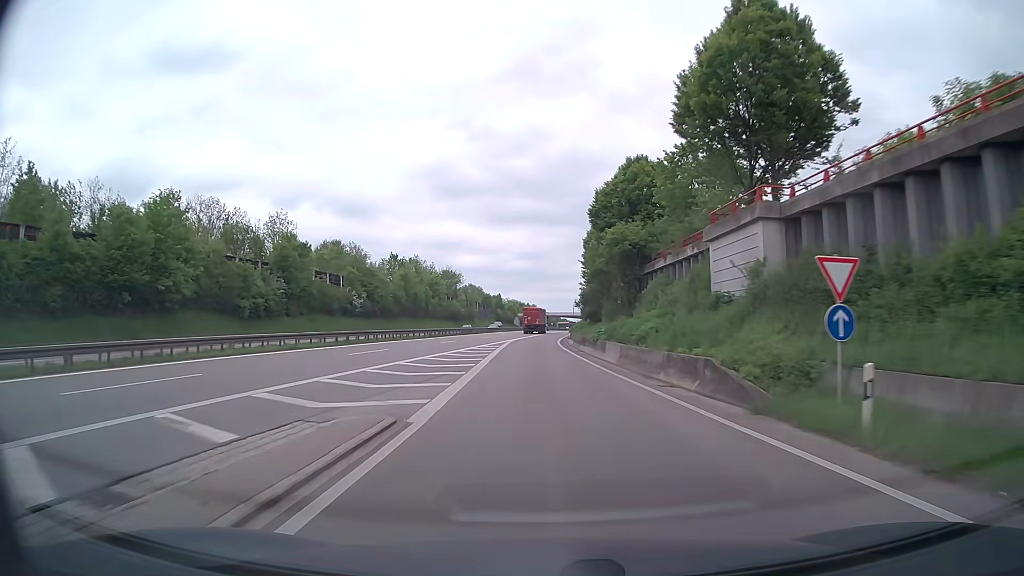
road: trunk_link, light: Day
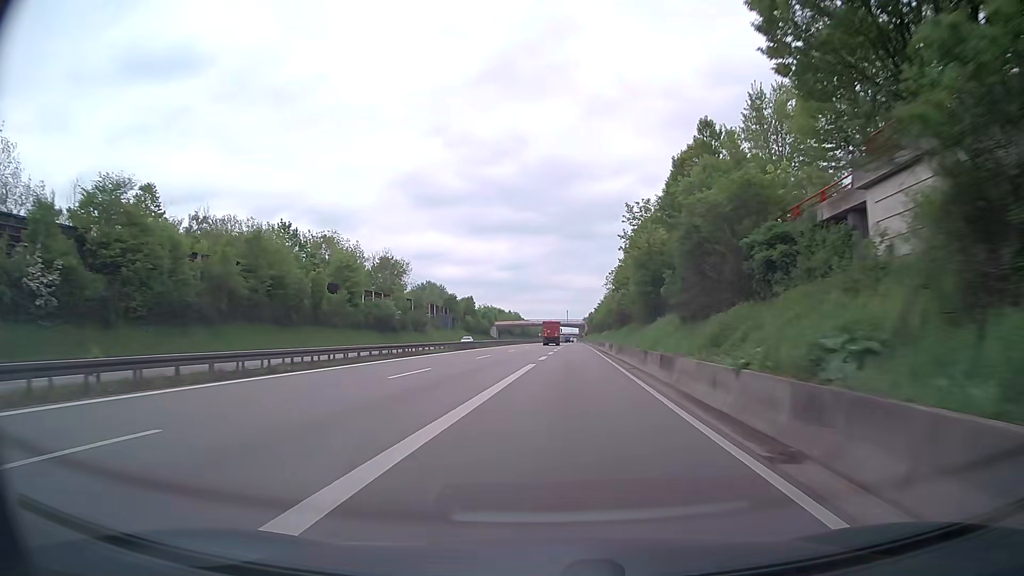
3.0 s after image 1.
(-0.5, +63.3) m; +1°
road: trunk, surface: asphalt
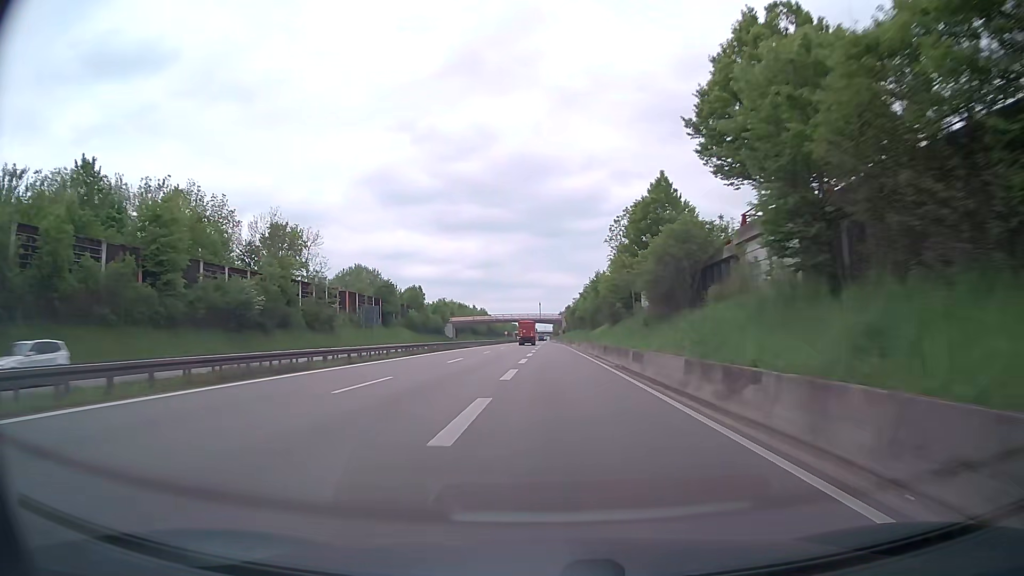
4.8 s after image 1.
(+1.5, +41.3) m; +2°
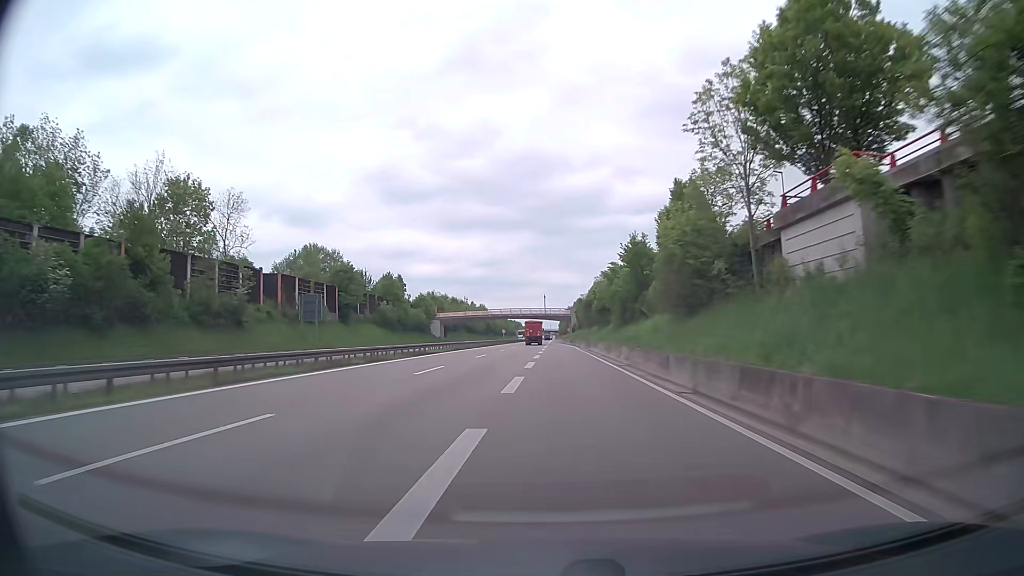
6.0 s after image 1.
(+0.1, +28.8) m; 0°
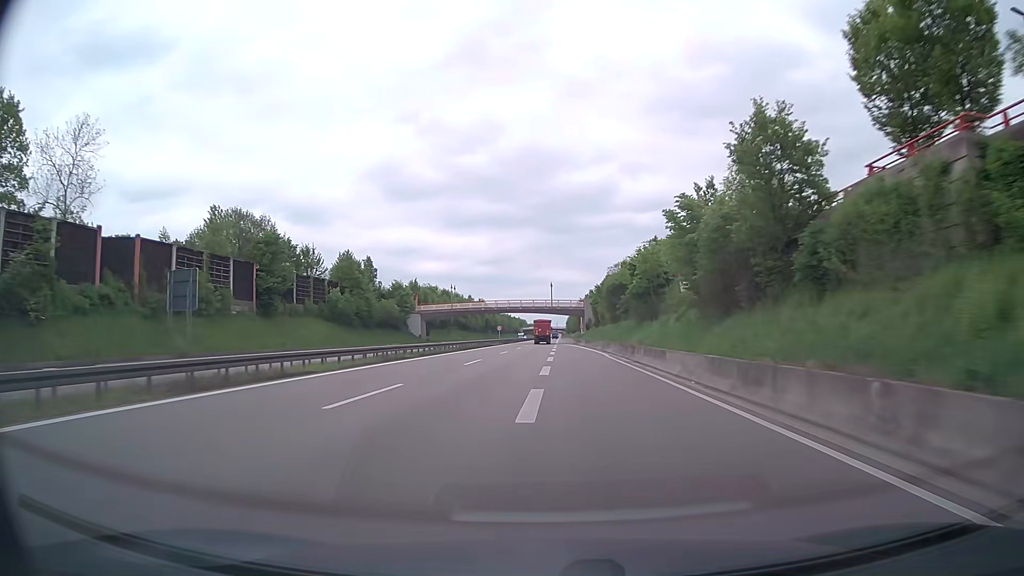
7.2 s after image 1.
(-0.2, +29.5) m; -1°
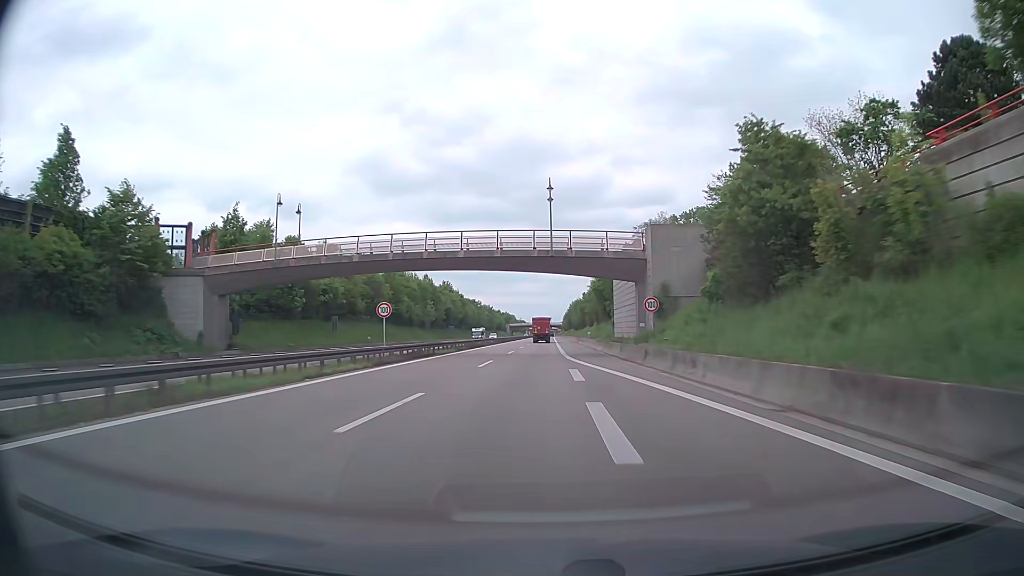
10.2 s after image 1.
(+0.2, +75.6) m; +1°
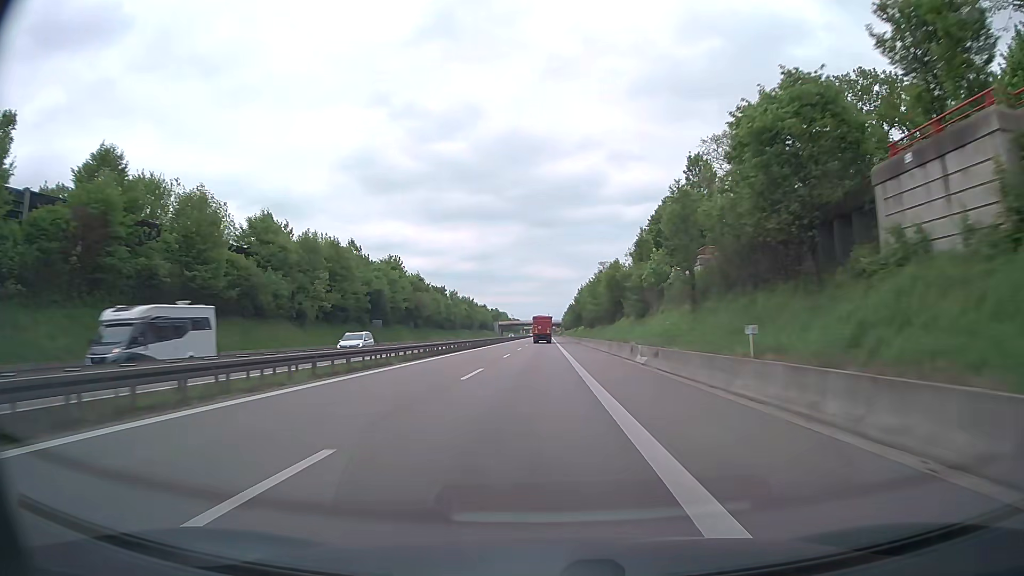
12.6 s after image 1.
(+0.2, +61.9) m; 0°
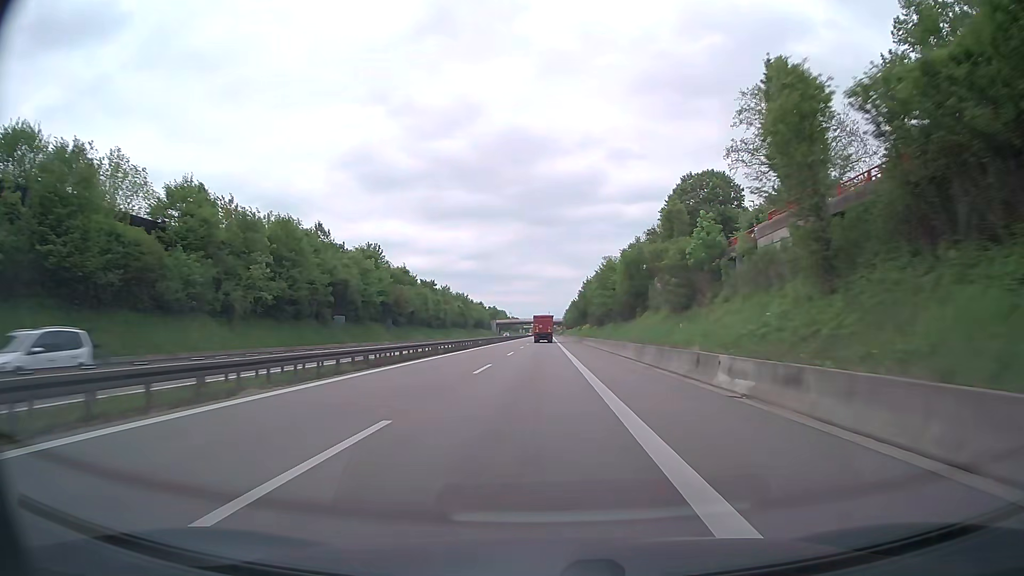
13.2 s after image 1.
(0.0, +15.6) m; 0°
(0, +10) (0, +20) (0, +30) (0, +40) (0, +50) (0, +60) (0, +70) (0, +80) (0, +90) (0, +100) m
